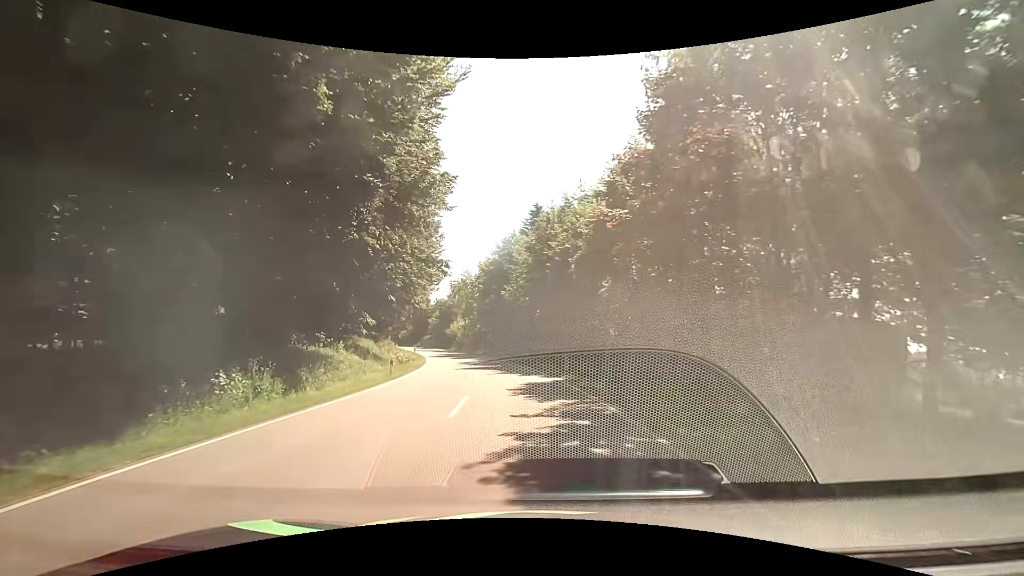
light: Day
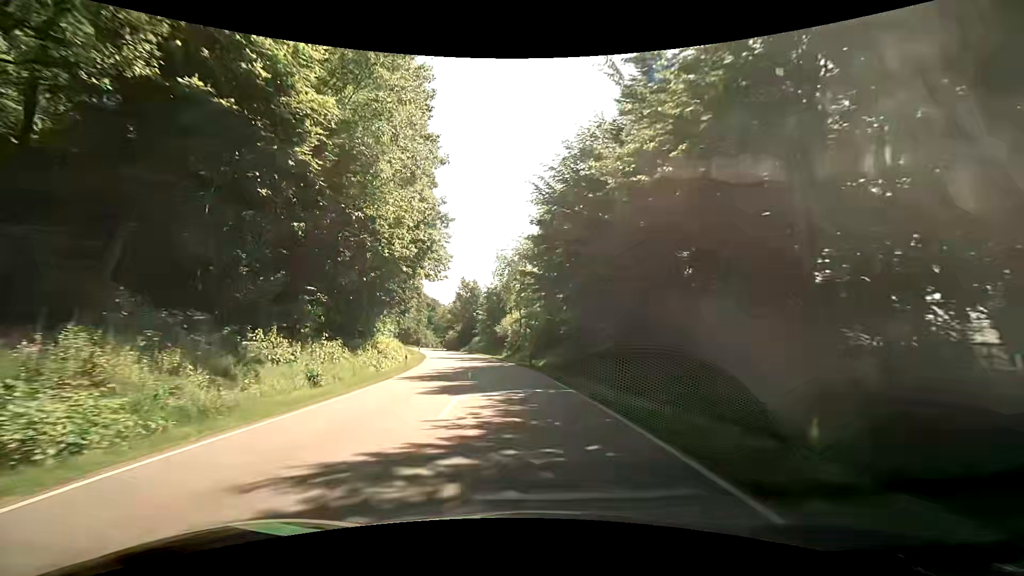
(-2.3, +35.9) m; -8°
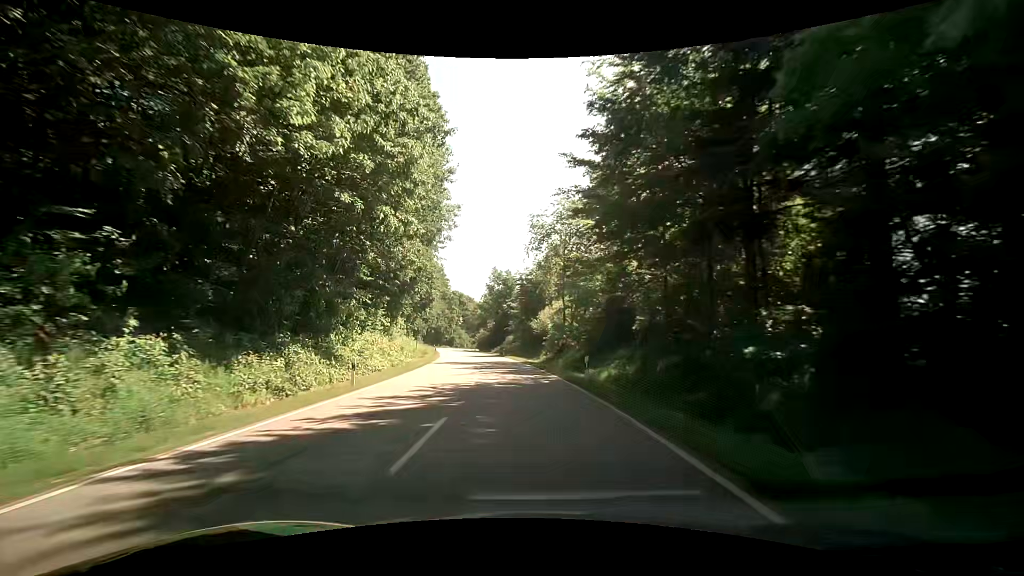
(-0.6, +16.6) m; -4°
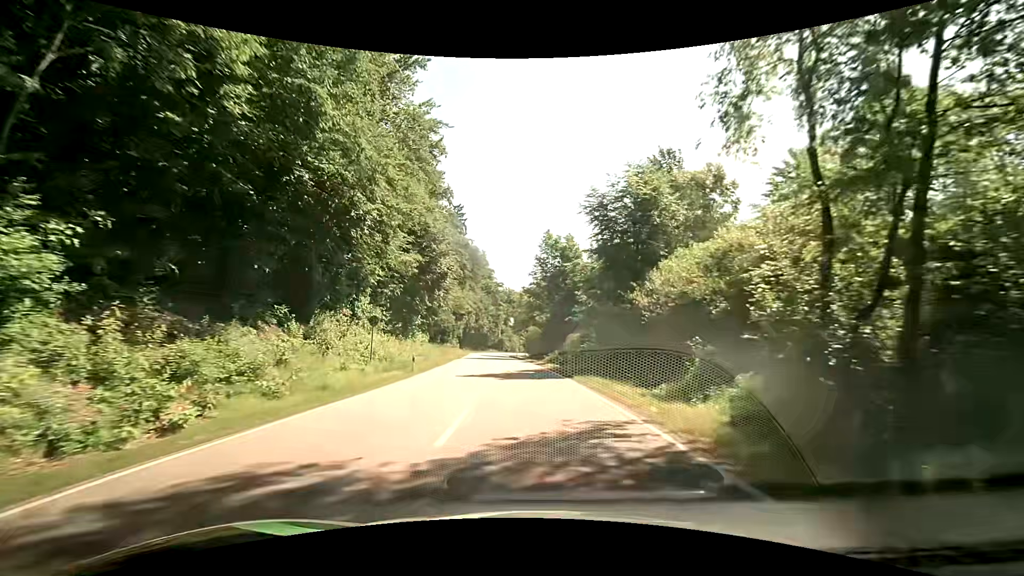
(-2.4, +34.2) m; -7°
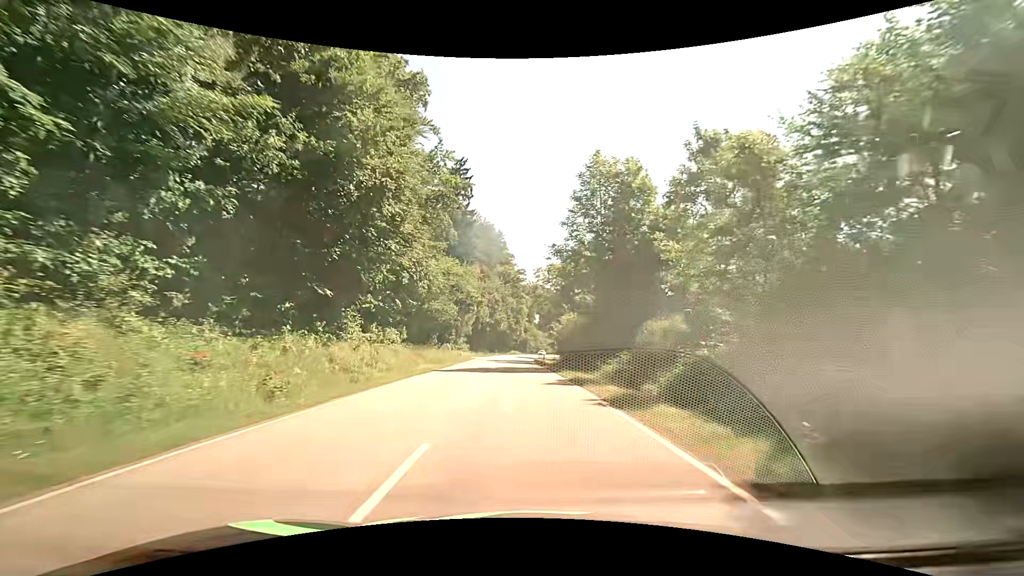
(-0.9, +27.9) m; -3°
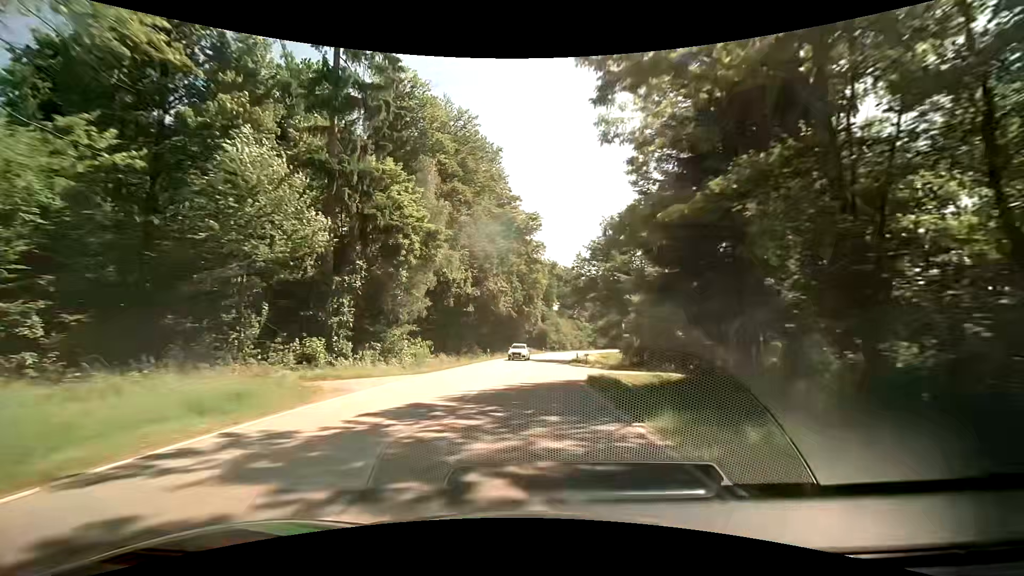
(-1.1, +50.3) m; -2°
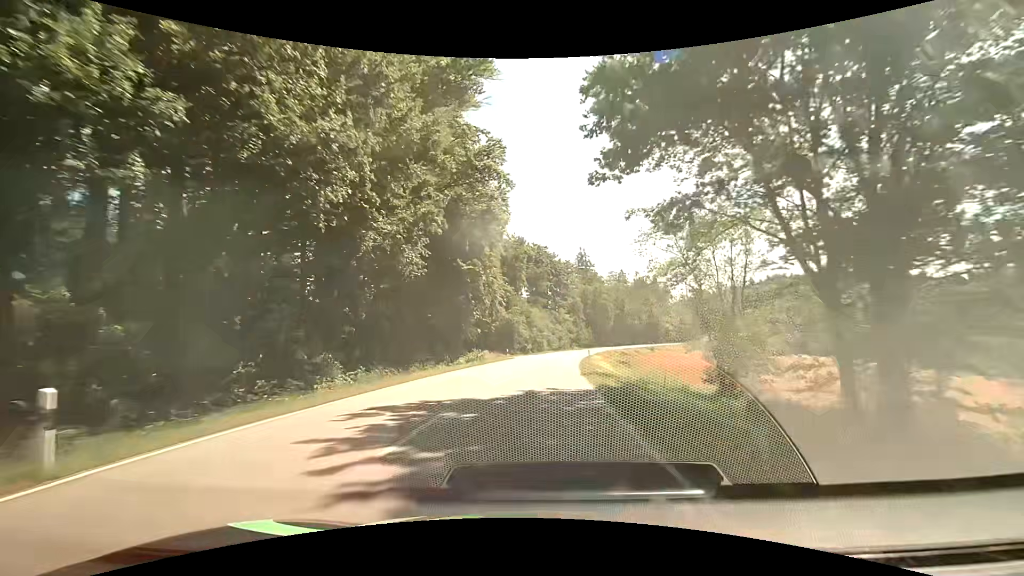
(+1.5, +42.0) m; +4°
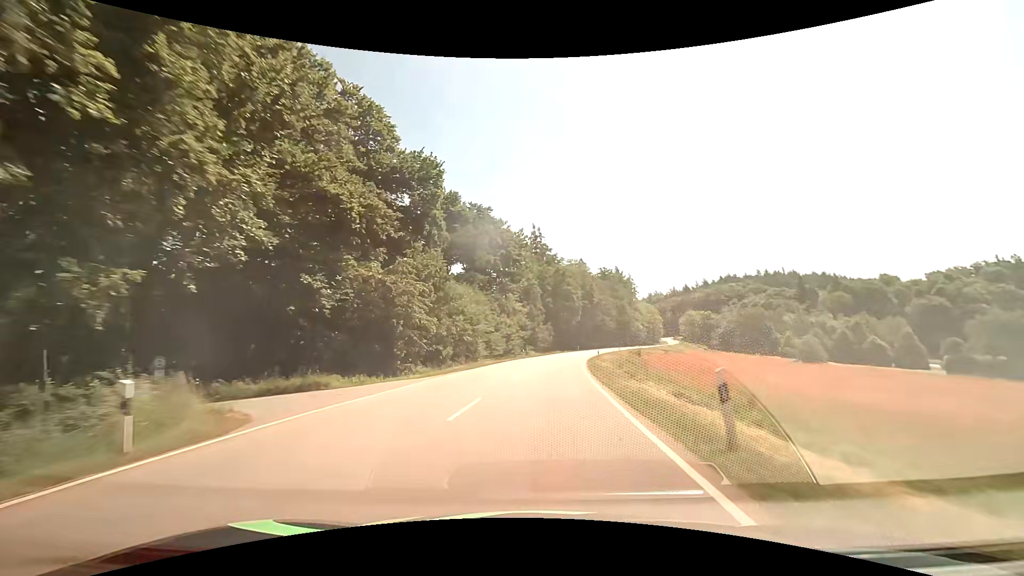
(+2.0, +44.7) m; +6°
(0, +10) (+1, +20) (+1, +30) (+2, +40) (+3, +50) (+5, +60) (+7, +70) (+8, +79) (+11, +89) (+13, +99) m
